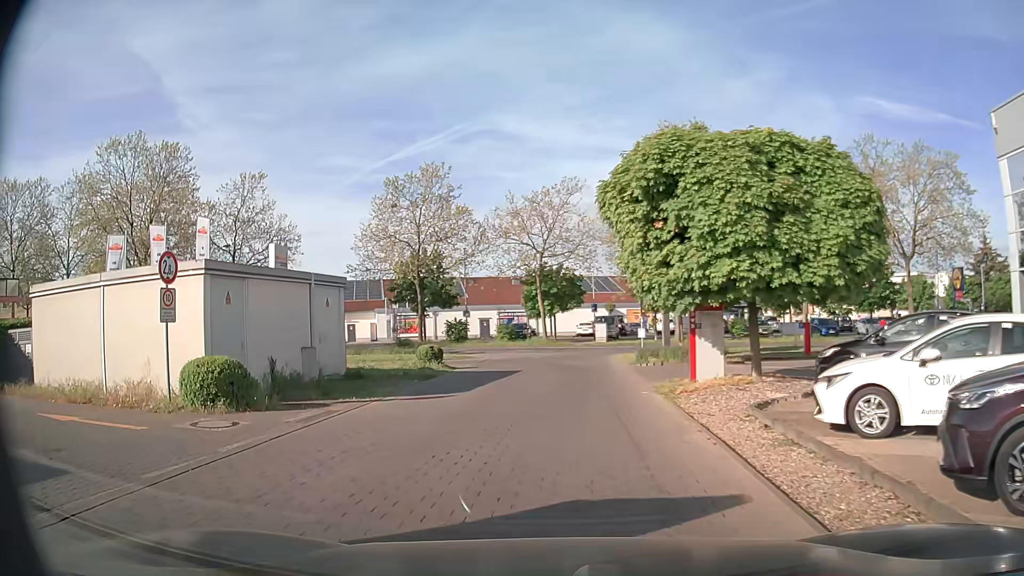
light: Day
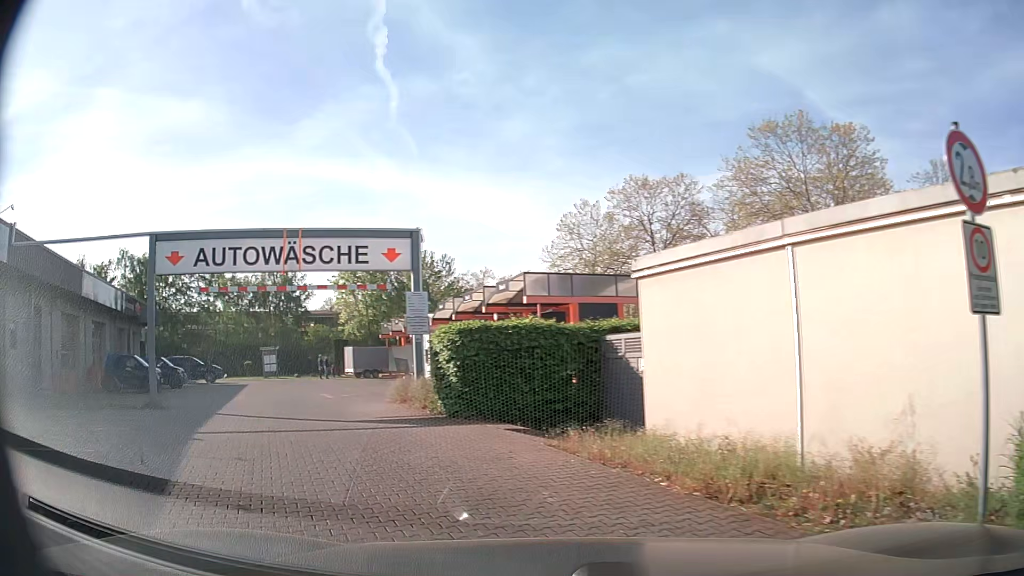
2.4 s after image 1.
(-3.3, +7.0) m; -57°
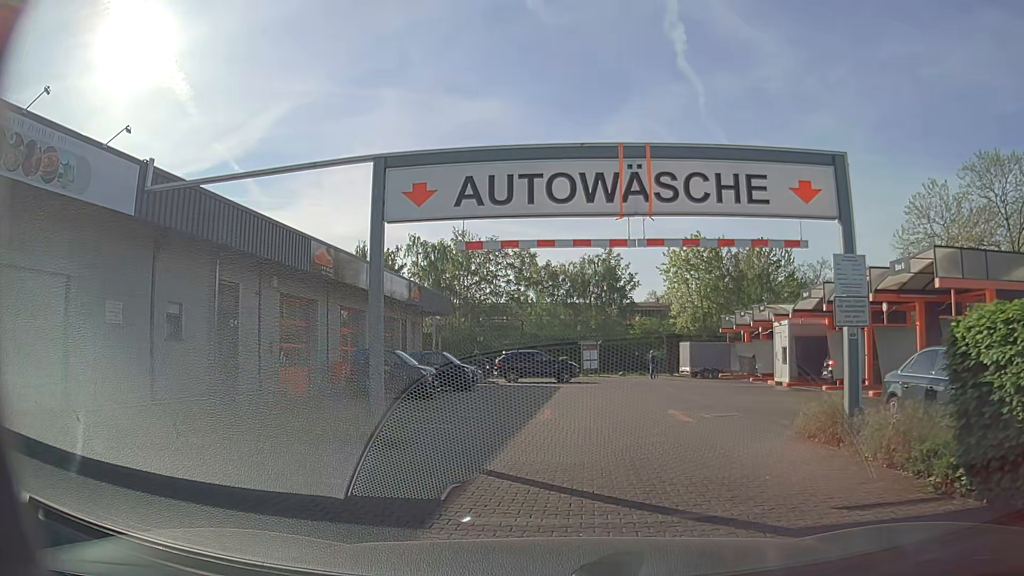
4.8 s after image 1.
(-2.5, +6.6) m; -30°
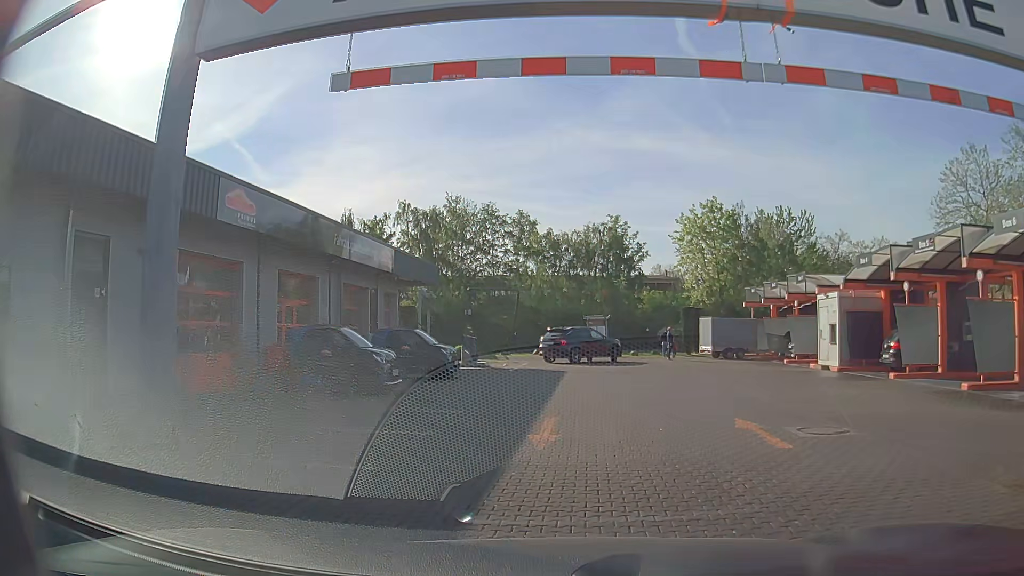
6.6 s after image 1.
(-0.1, +5.9) m; +1°
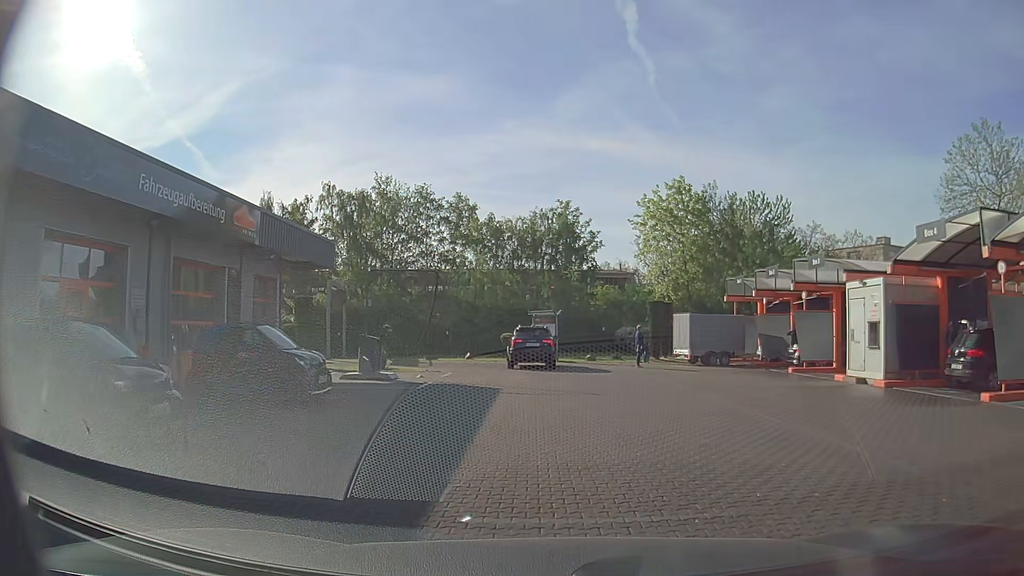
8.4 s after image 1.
(-0.1, +8.1) m; +2°
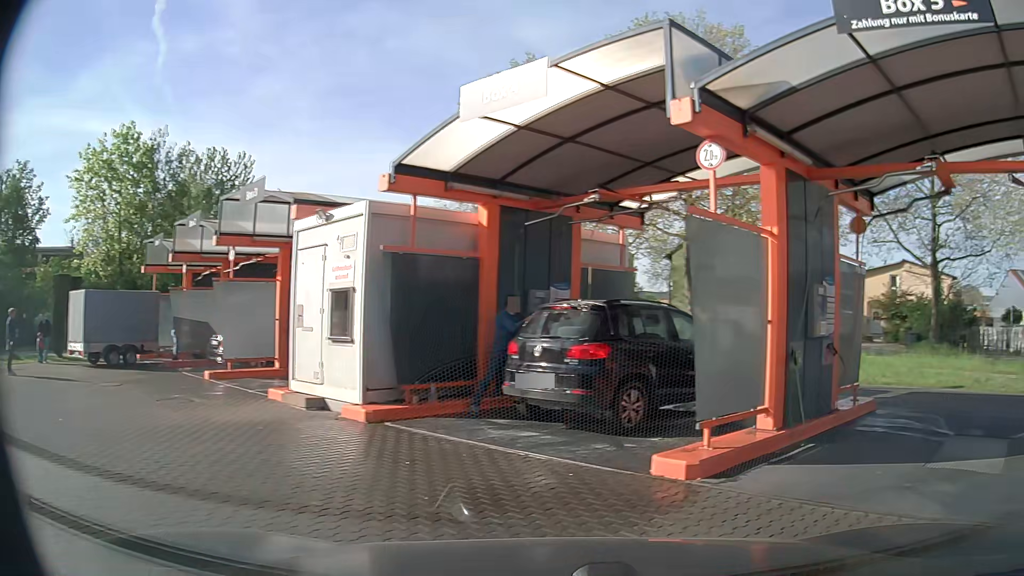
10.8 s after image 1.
(+3.1, +9.6) m; +44°
